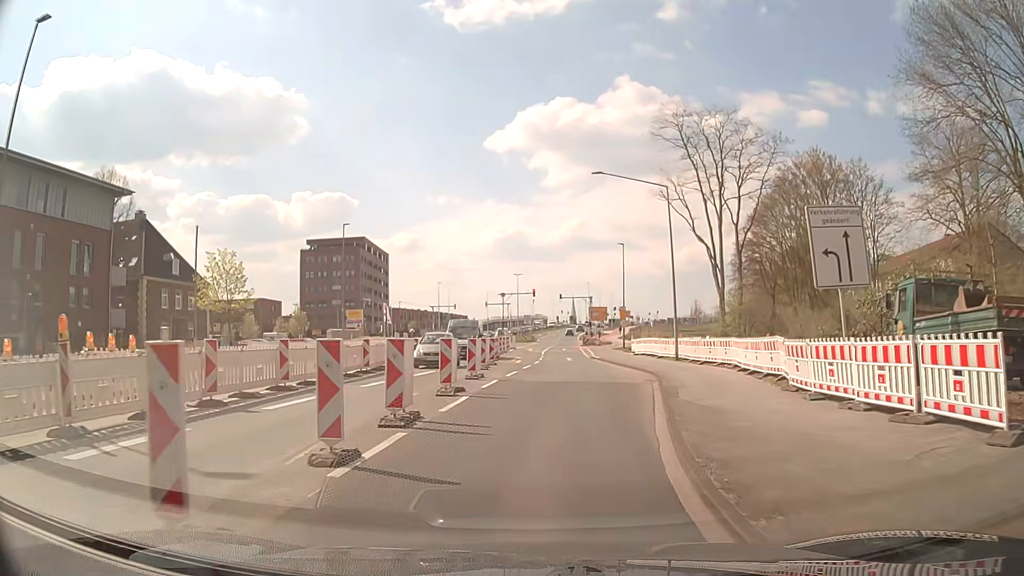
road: secondary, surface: asphalt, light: Day
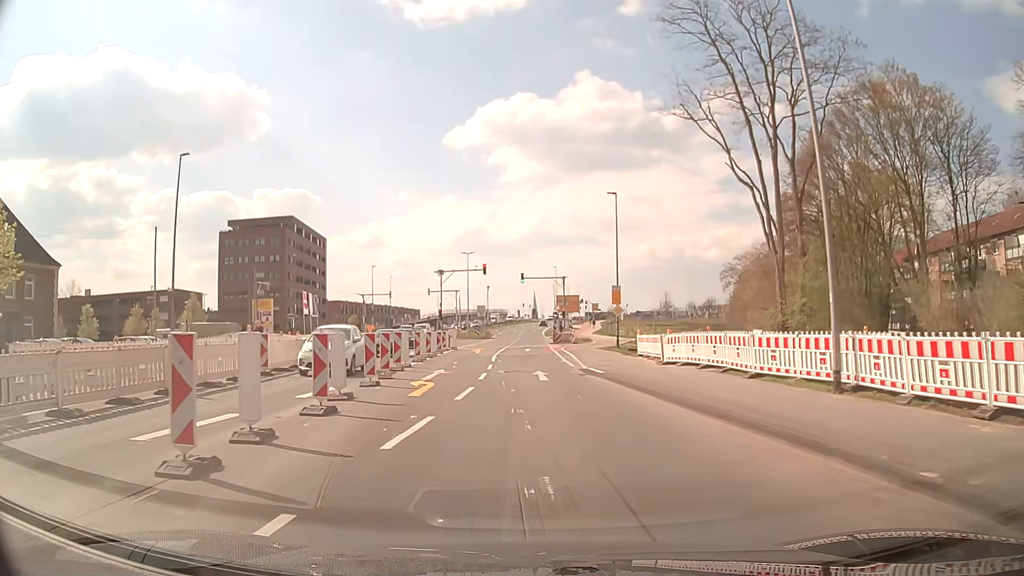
(+1.0, +22.3) m; +3°
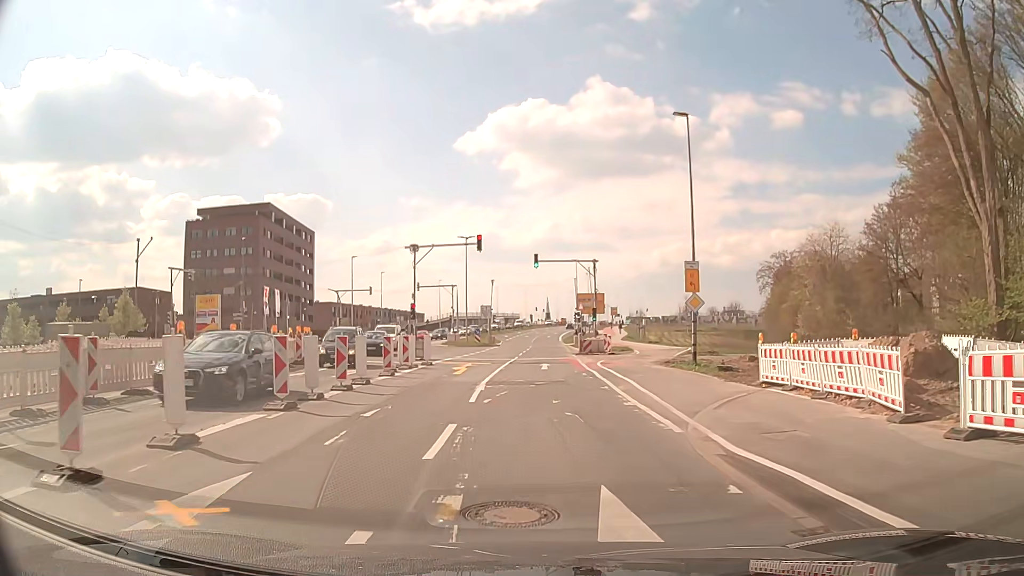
(-0.1, +17.9) m; -1°
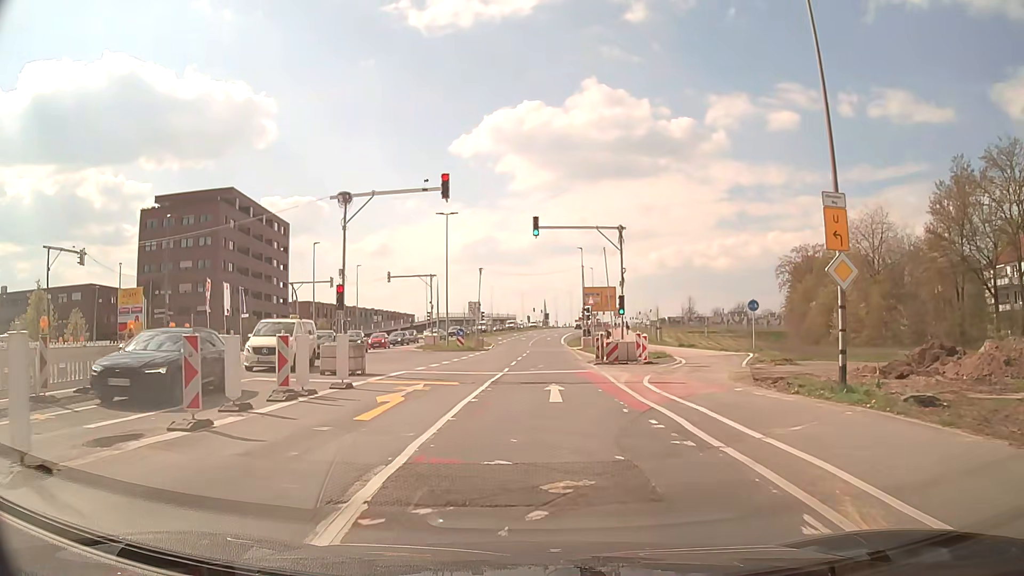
(+0.1, +13.5) m; +1°
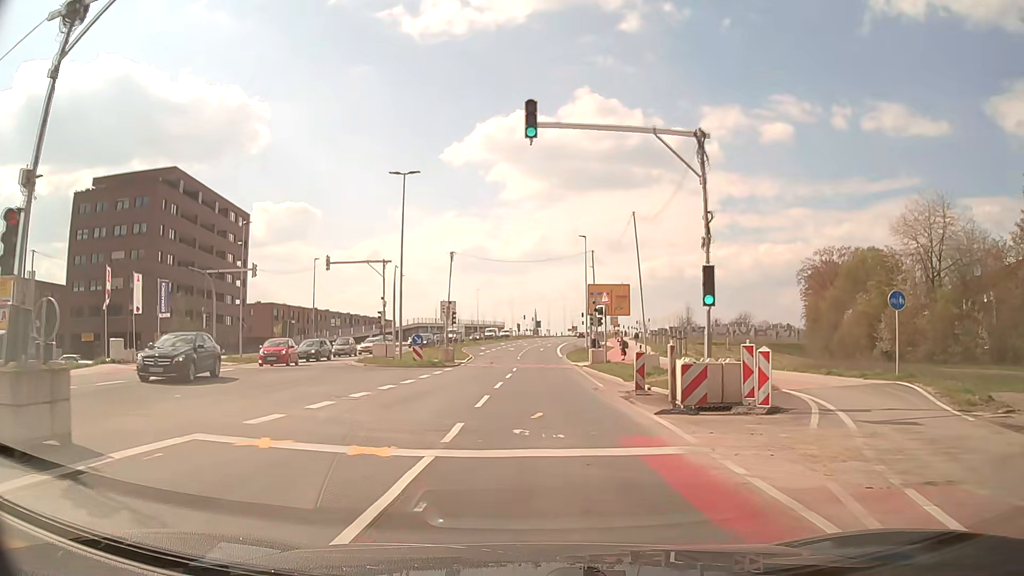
(0.0, +15.8) m; +1°
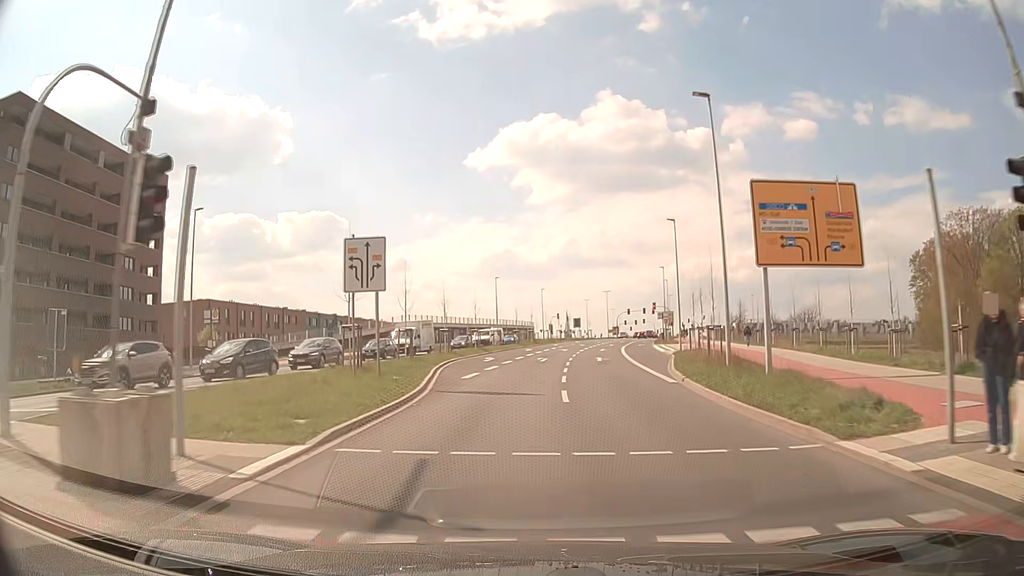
(-1.0, +36.1) m; -3°
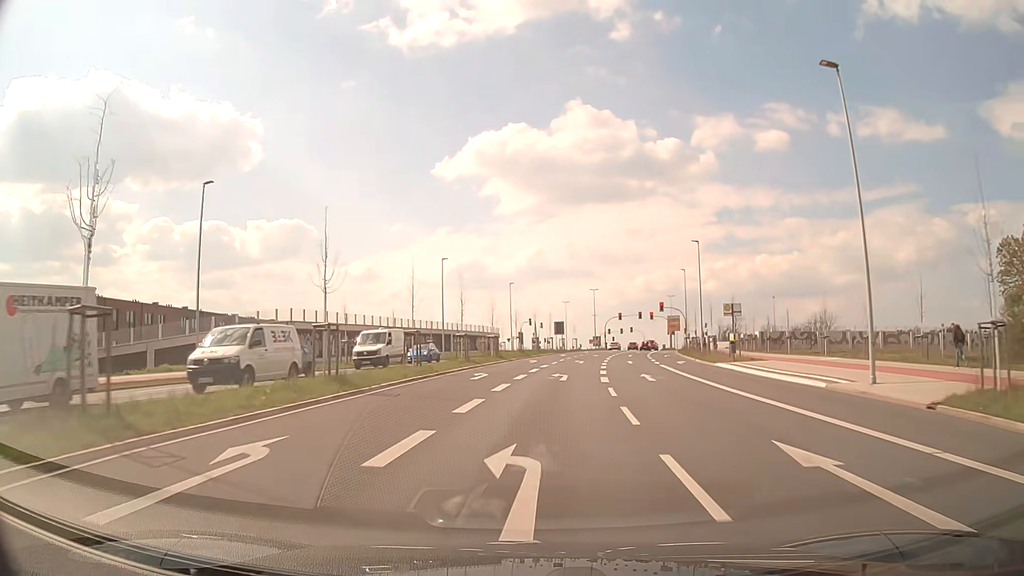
(+0.6, +34.3) m; +3°
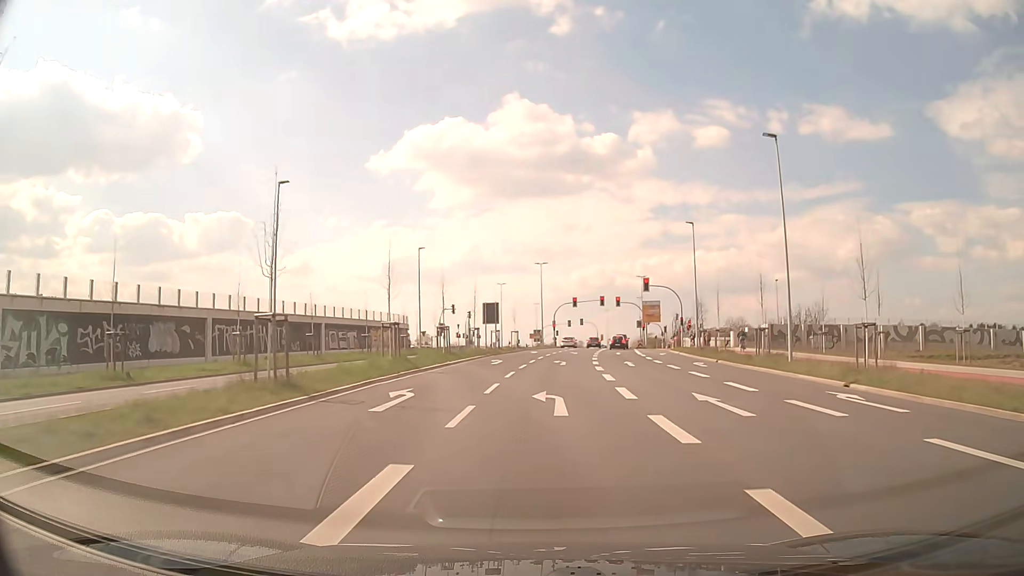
(+1.6, +32.6) m; +6°
